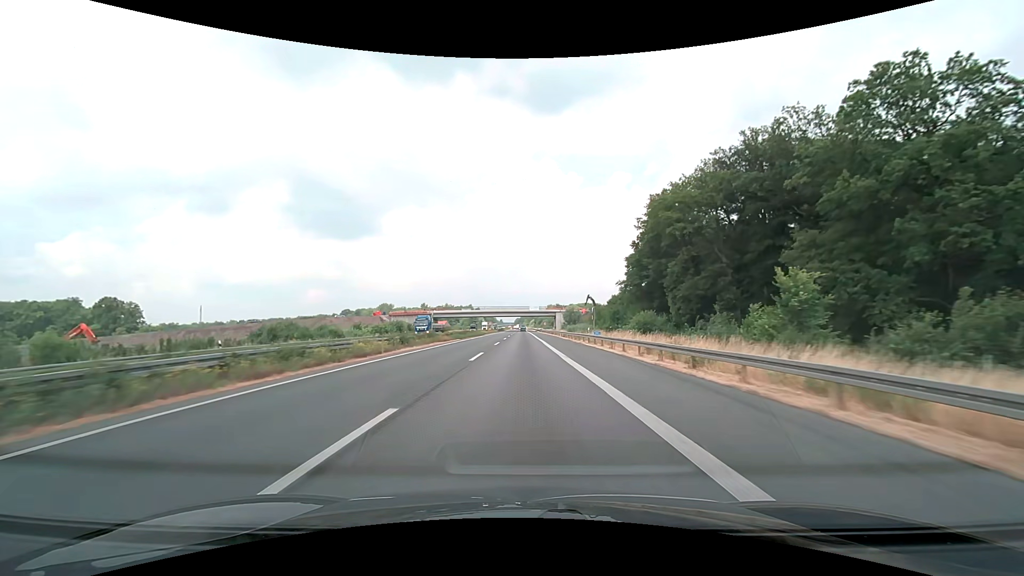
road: motorway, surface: asphalt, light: Day
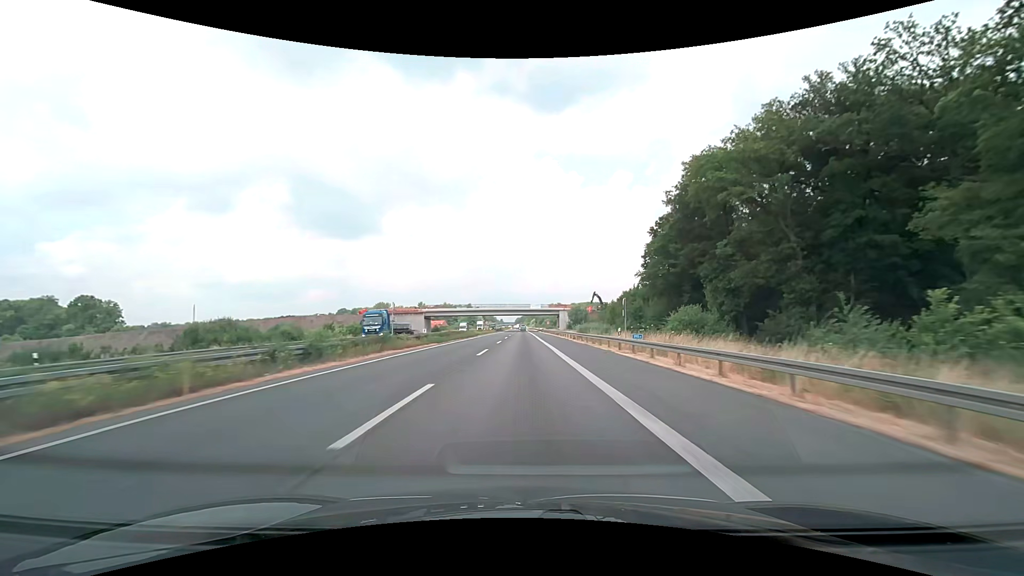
(0.0, +14.6) m; 0°
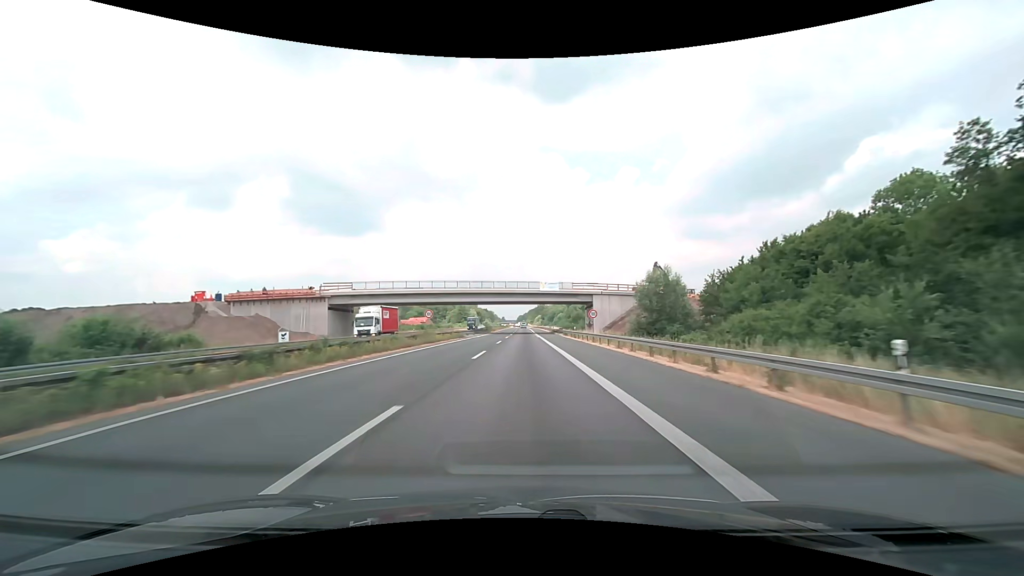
(-0.2, +75.5) m; 0°
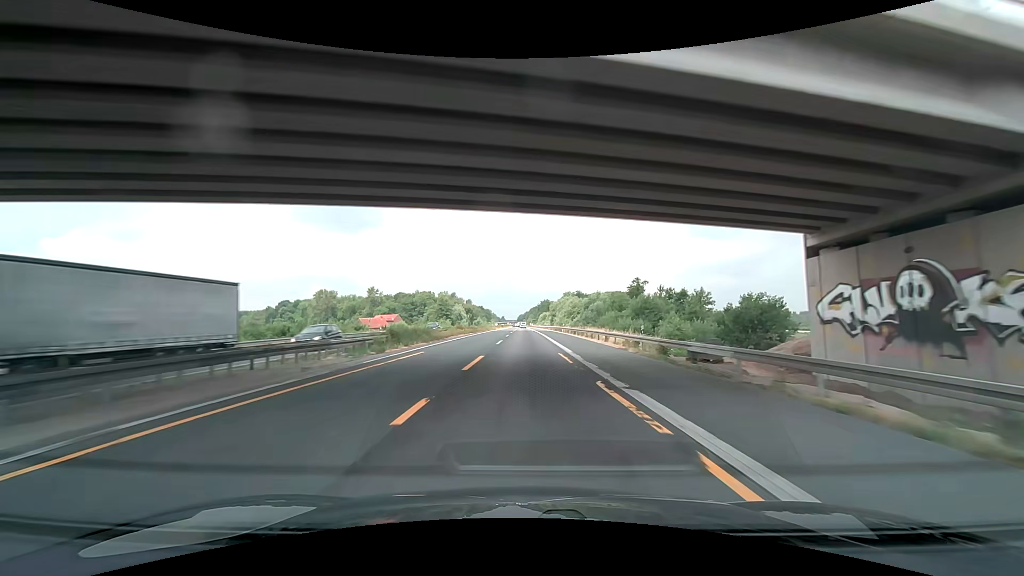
(-0.3, +77.6) m; 0°
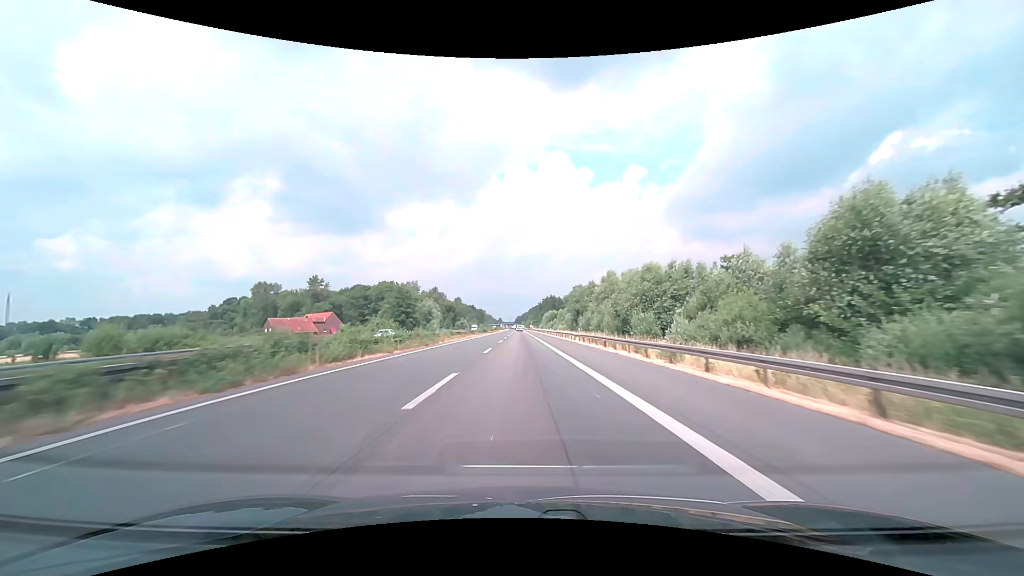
(-0.2, +78.4) m; 0°
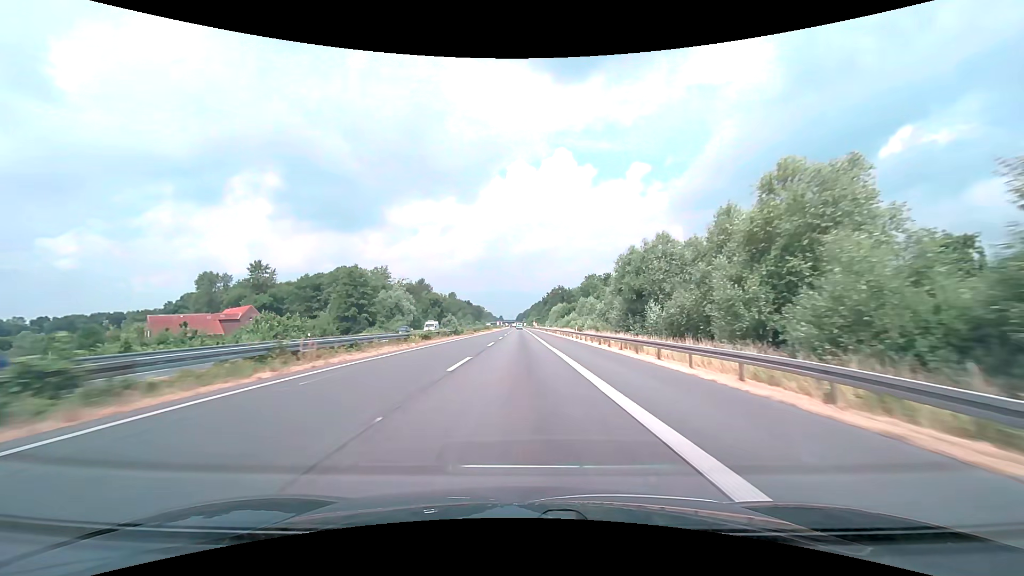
(0.0, +47.4) m; 0°
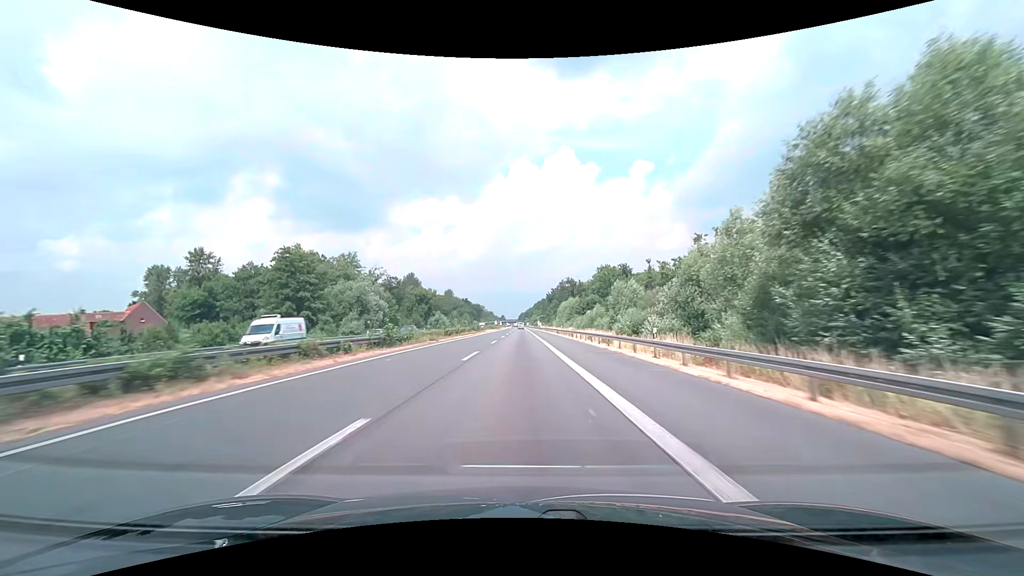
(0.0, +31.6) m; 0°
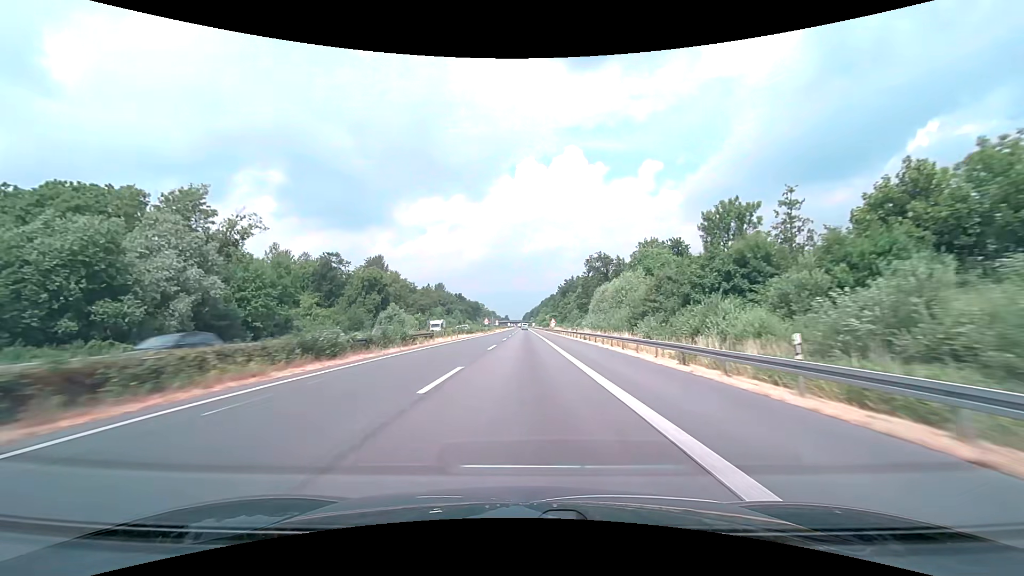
(-0.6, +63.3) m; -1°
(0, +10) (0, +20) (0, +30) (0, +40) (0, +50) (0, +60) (0, +70) (0, +80) (0, +90) (0, +100) m
